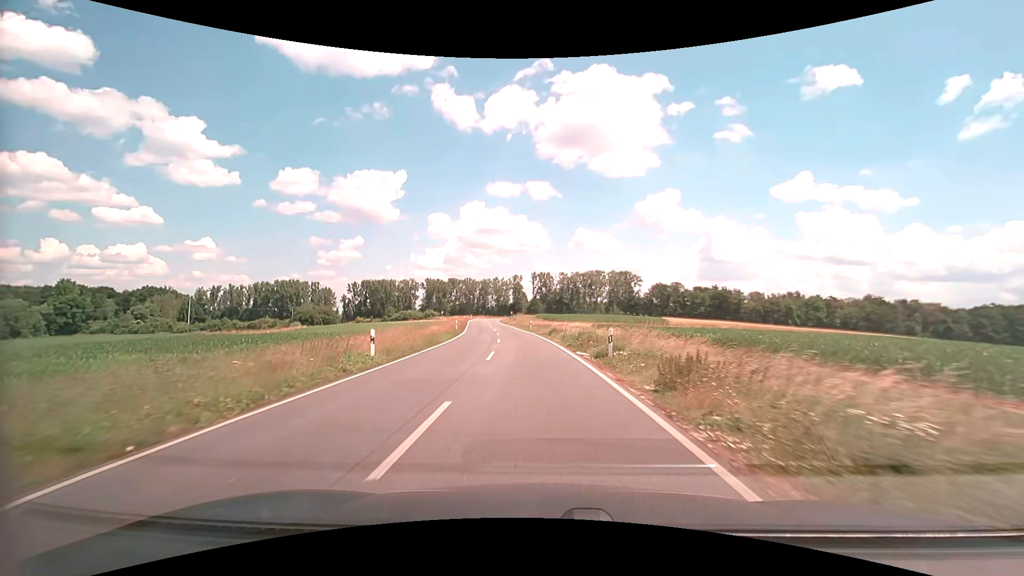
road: secondary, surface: asphalt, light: Day
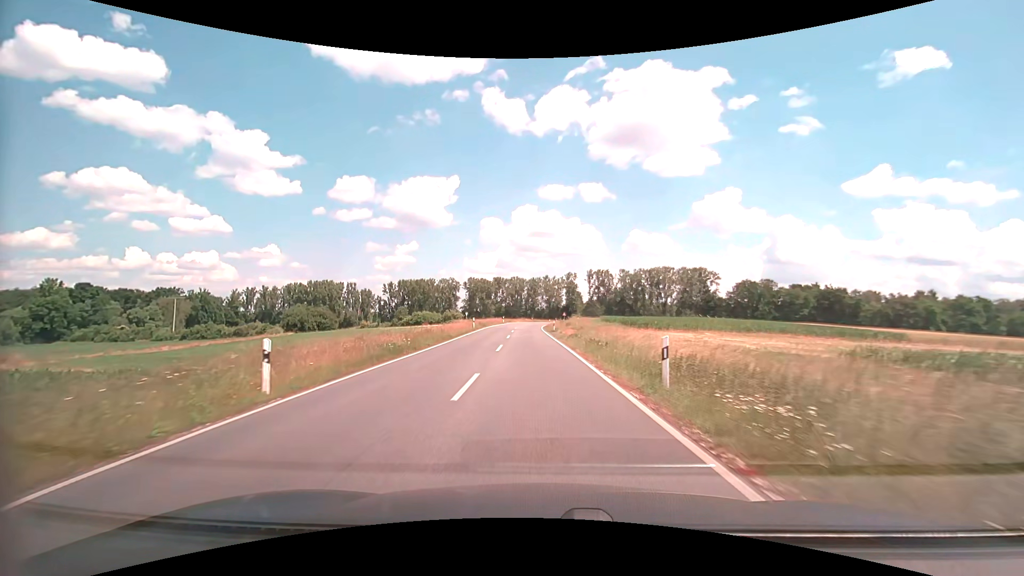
(-2.6, +44.3) m; -6°
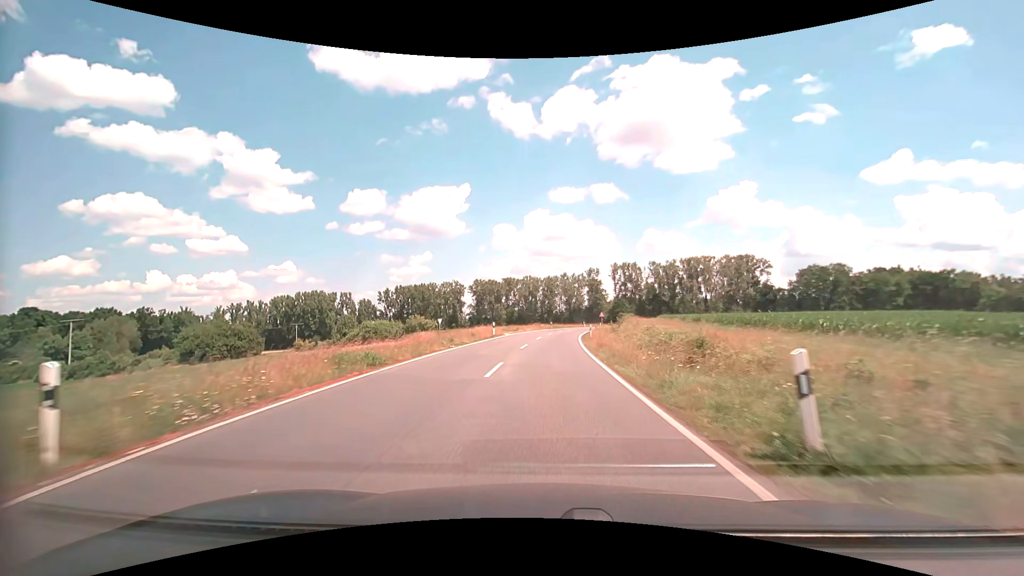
(-1.2, +44.7) m; -2°
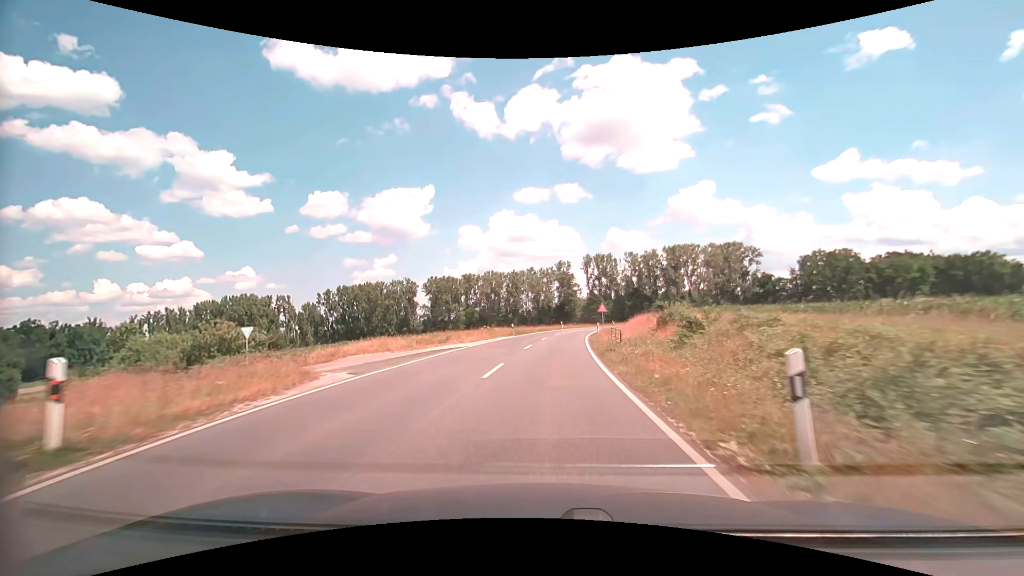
(+0.9, +35.9) m; +4°
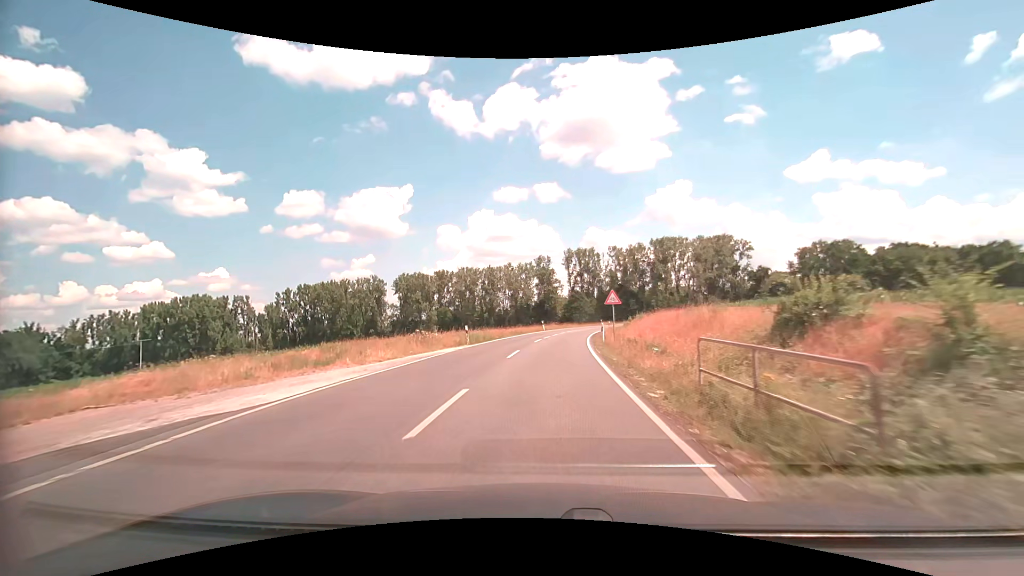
(+0.4, +17.9) m; +2°
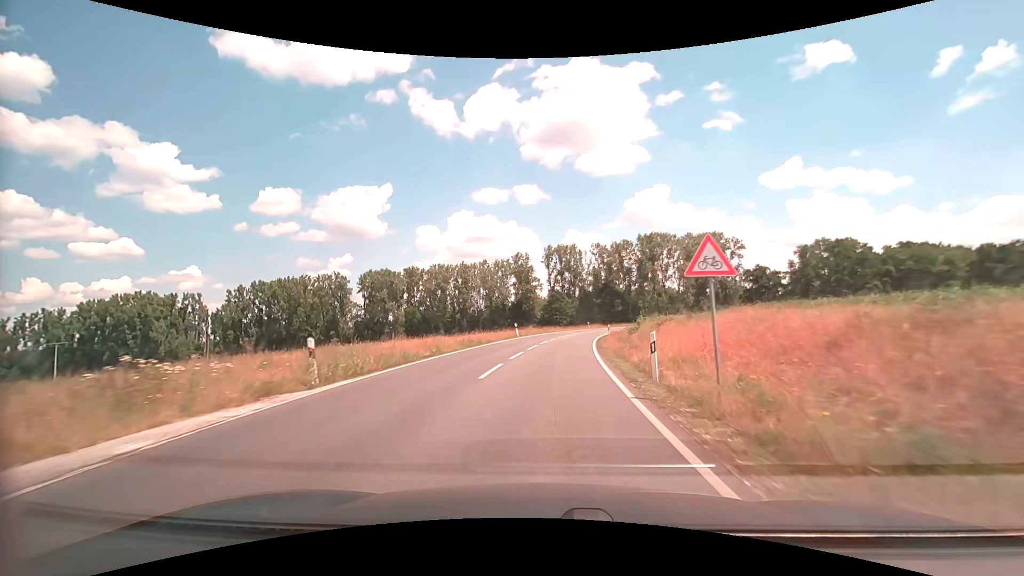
(+0.3, +17.9) m; +2°
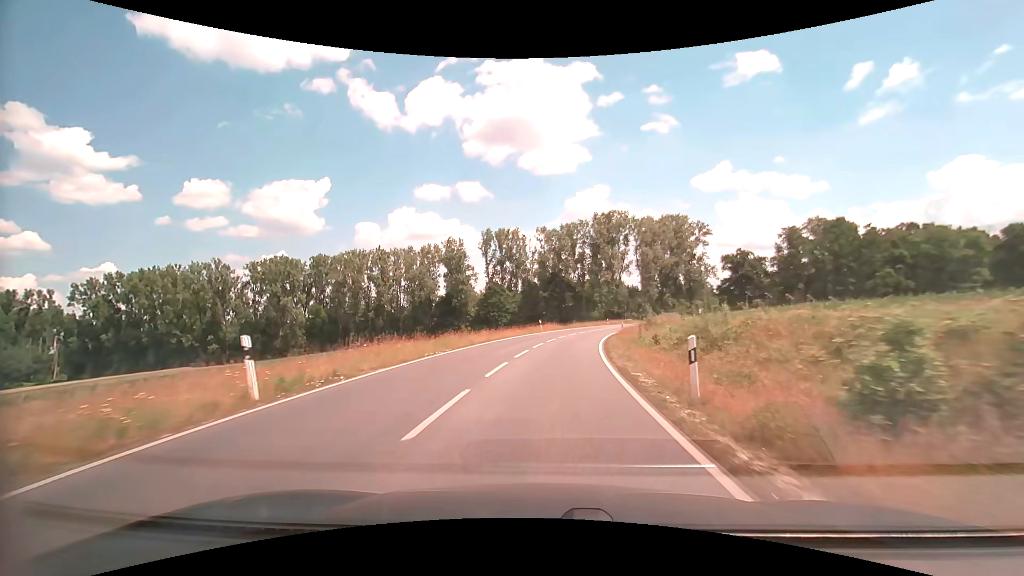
(+2.0, +35.7) m; +7°
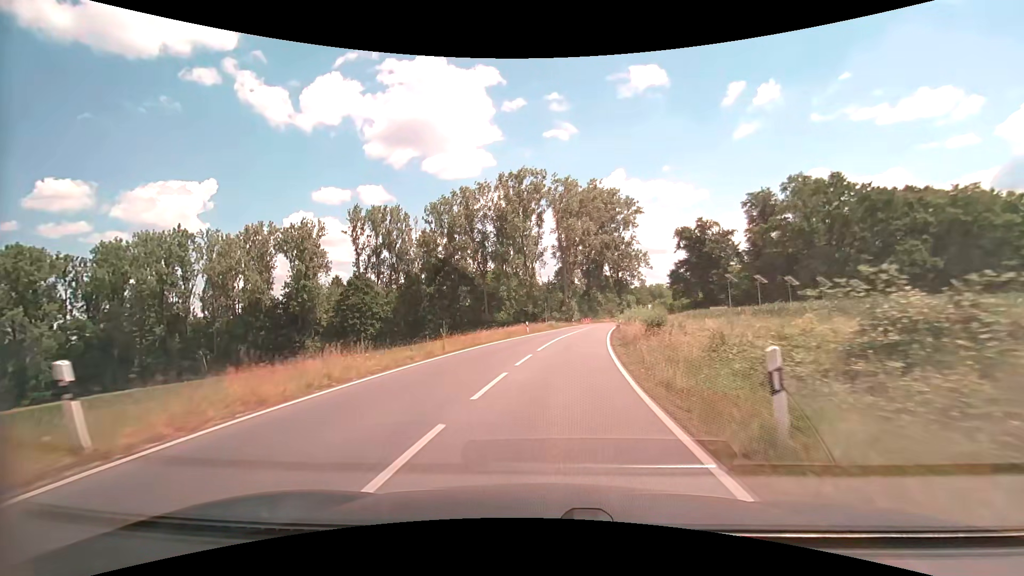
(+3.9, +44.4) m; +10°
(0, +10) (+1, +20) (+2, +30) (+3, +40) (+5, +50) (+6, +60) (+8, +70) (+10, +79) (+12, +89) (+15, +99) m
